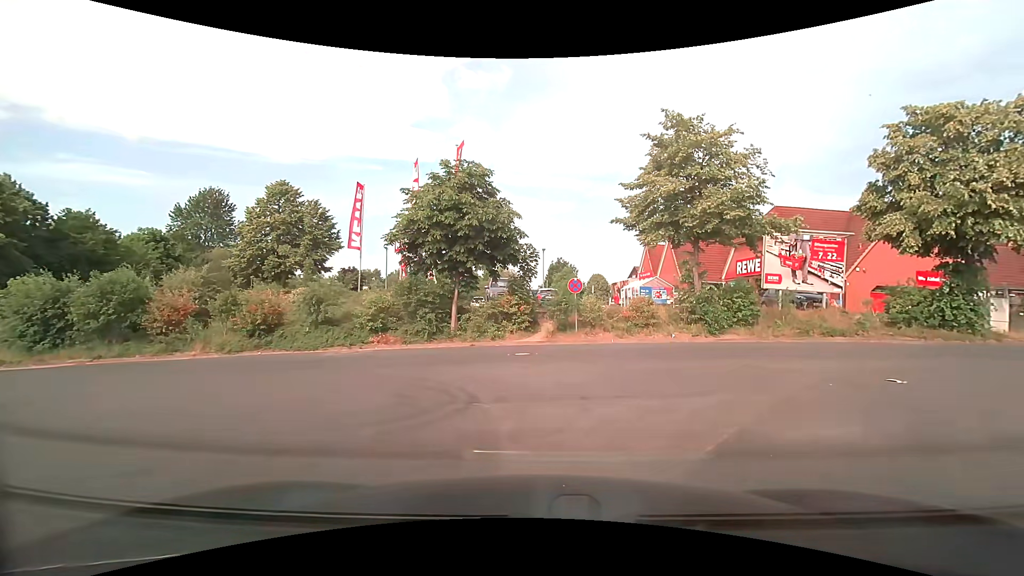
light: Day
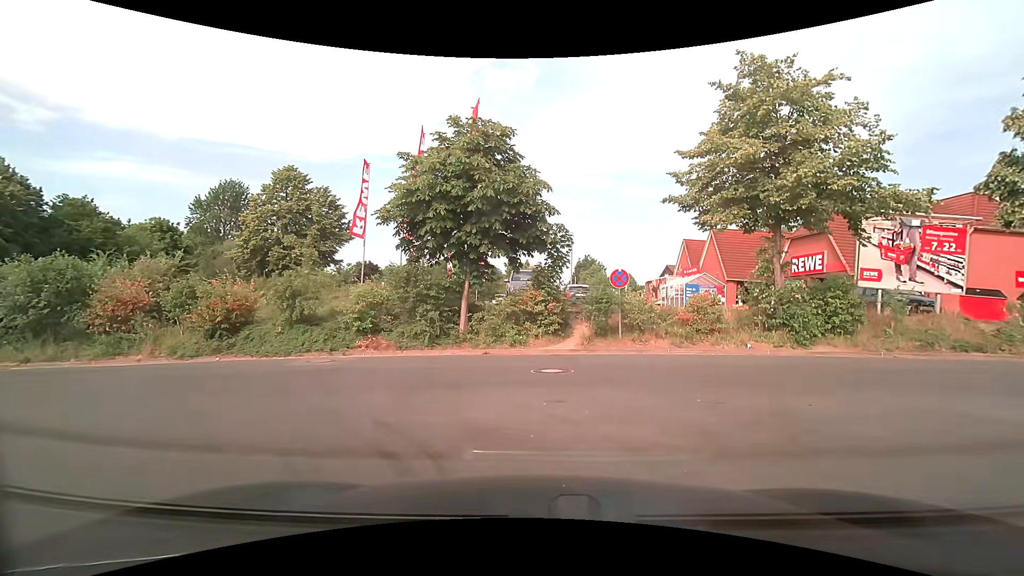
(-0.1, +4.1) m; -3°
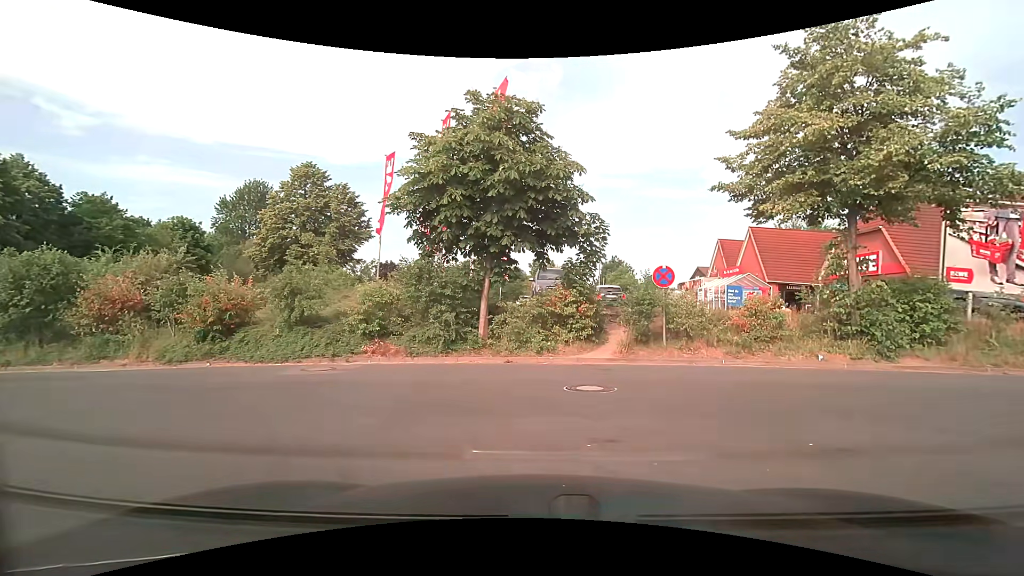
(0.0, +2.0) m; -2°
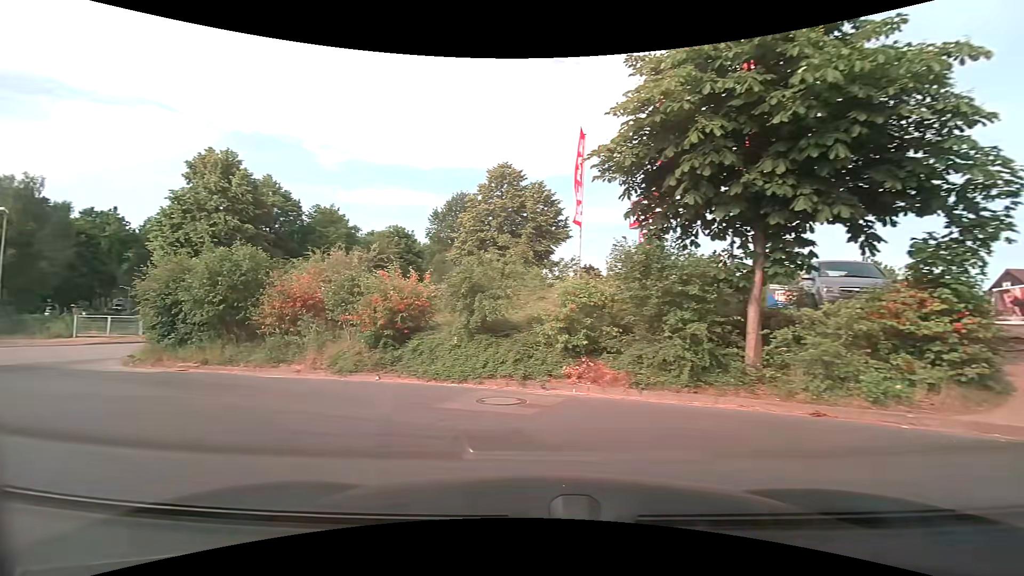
(-0.7, +4.6) m; -21°
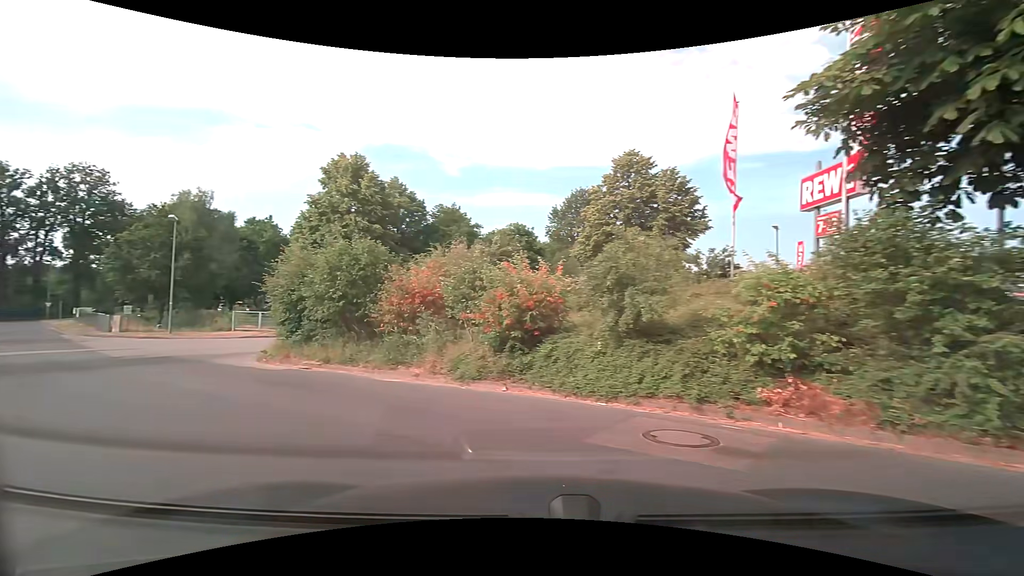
(-0.2, +2.1) m; -13°
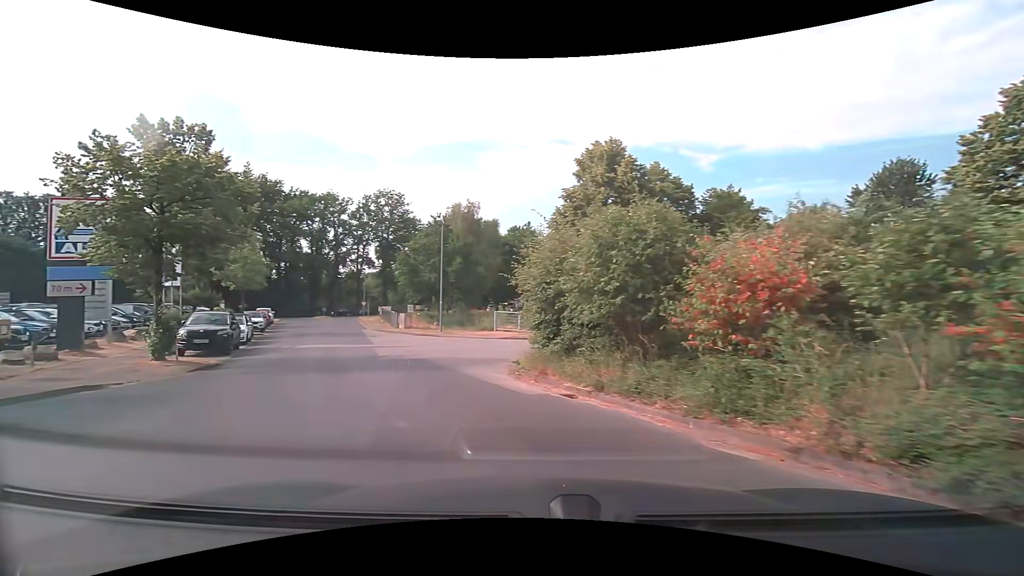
(-1.4, +5.0) m; -29°
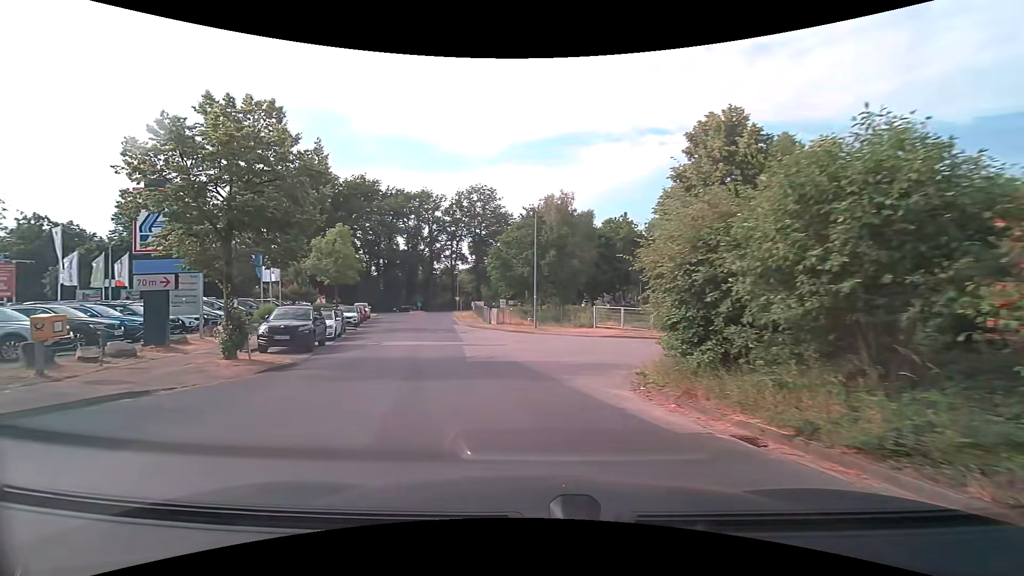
(-0.3, +2.9) m; -11°
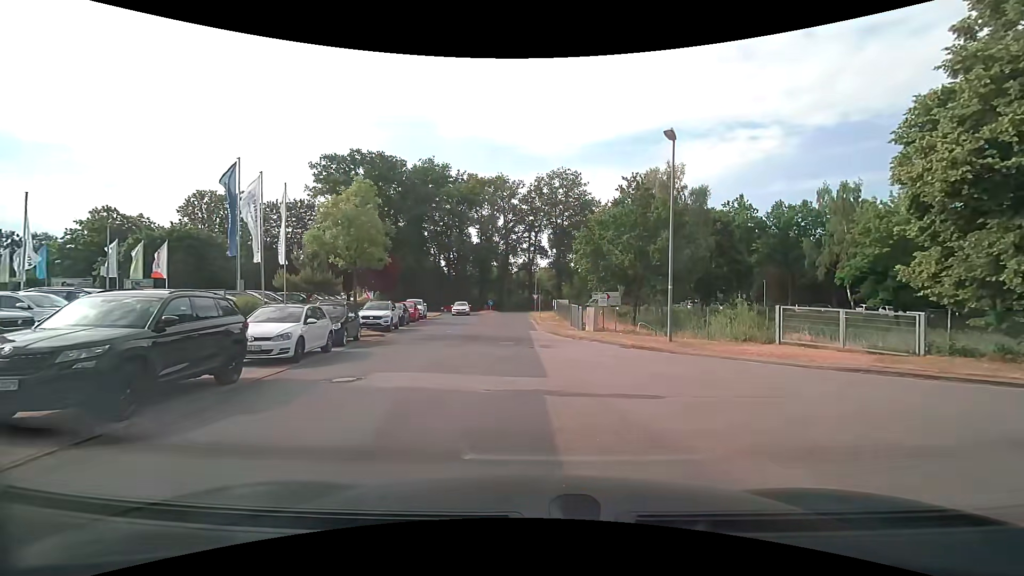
(-1.7, +12.4) m; -10°
(0, +10) (-1, +20) (-1, +30) (-2, +40) (-2, +50) (-2, +60) (-2, +70) (-7, +78) (-17, +81) (-26, +80) m
